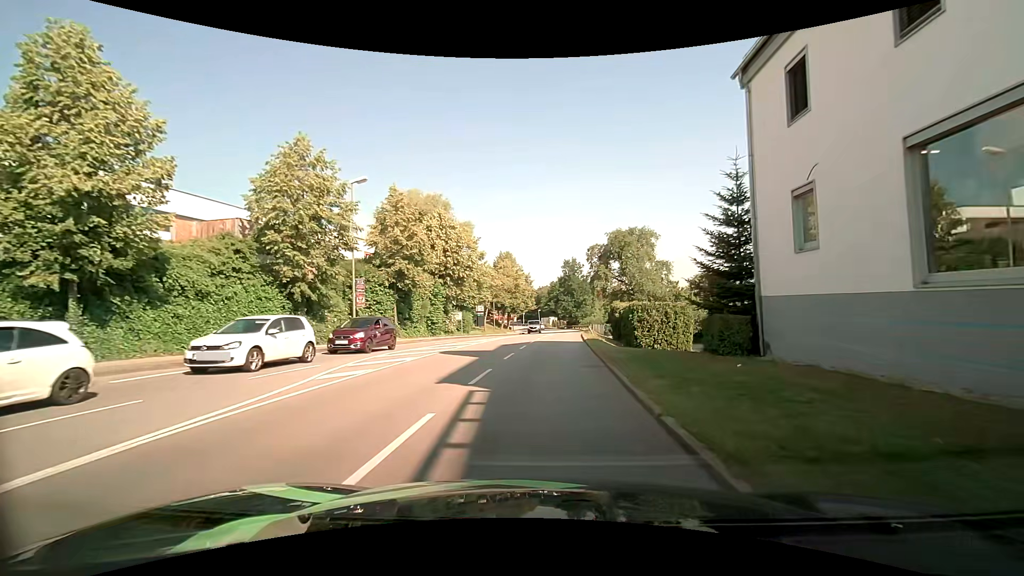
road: tertiary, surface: asphalt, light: Day
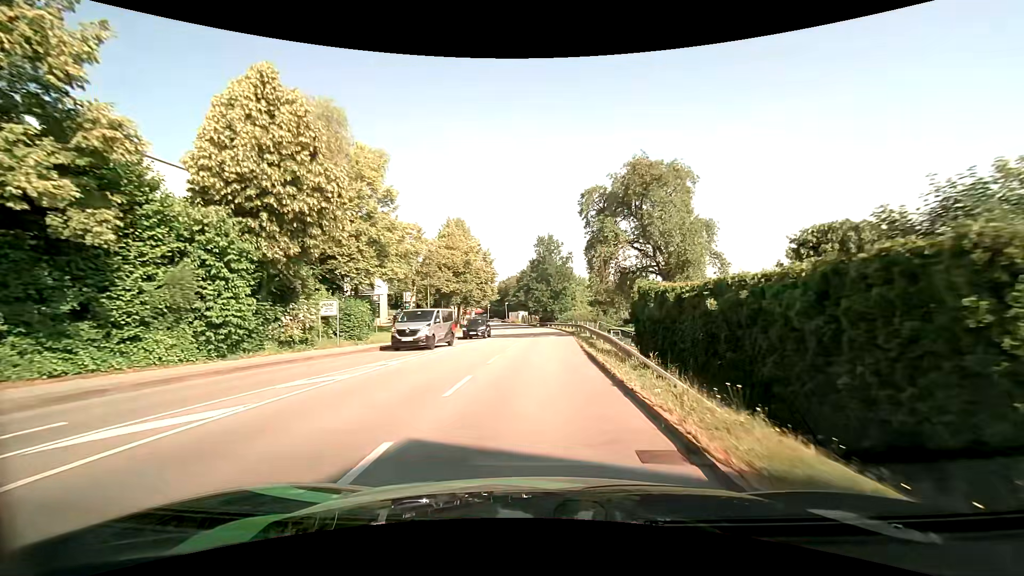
(+0.9, +25.5) m; +3°
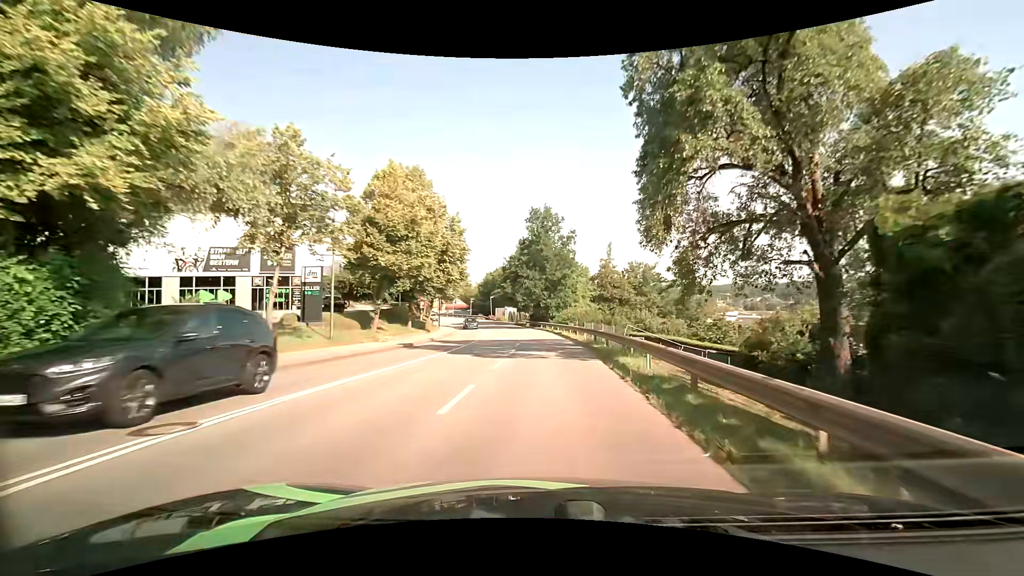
(+0.2, +19.5) m; +1°
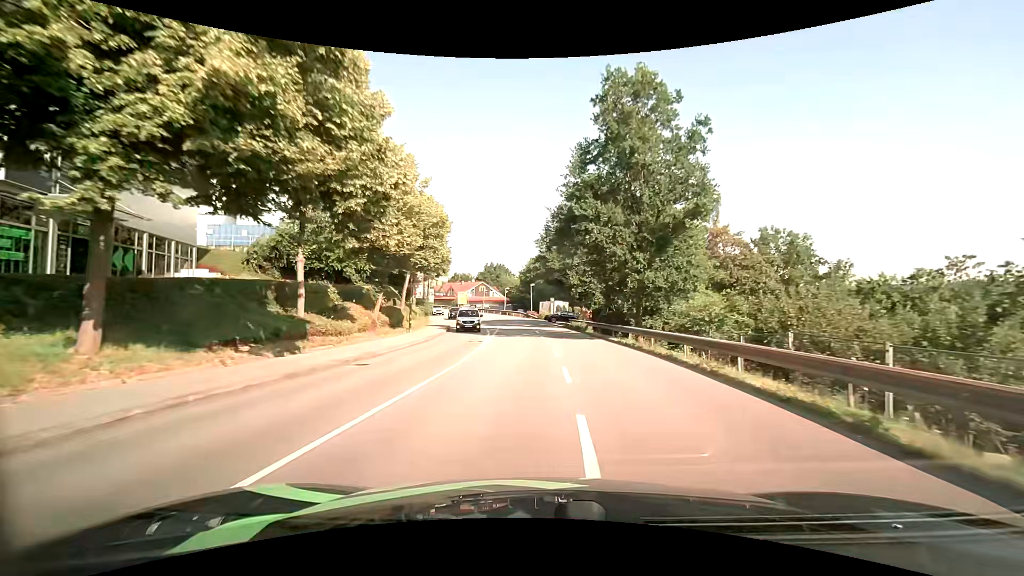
(-1.1, +33.1) m; -6°
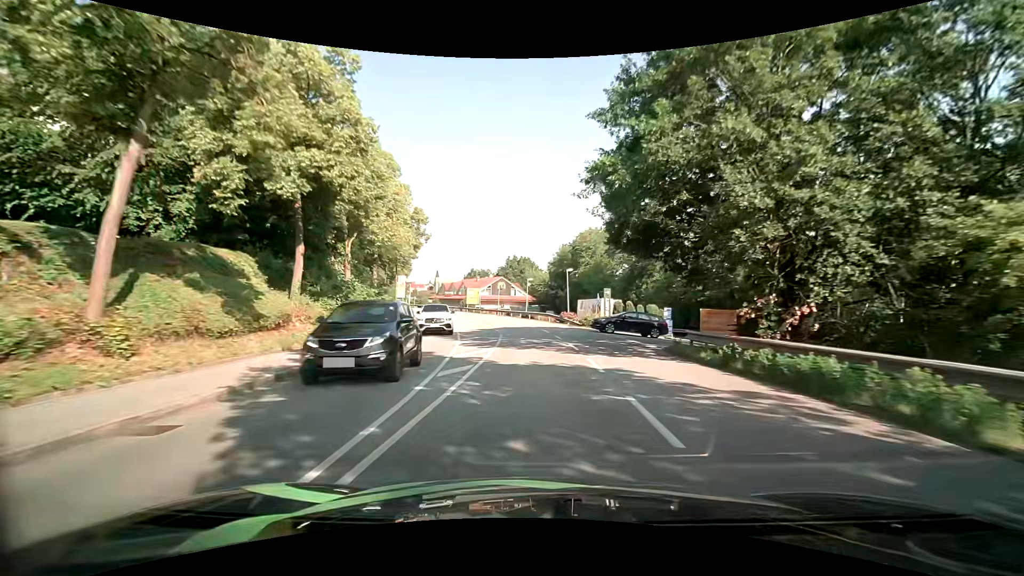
(-1.0, +28.6) m; -3°
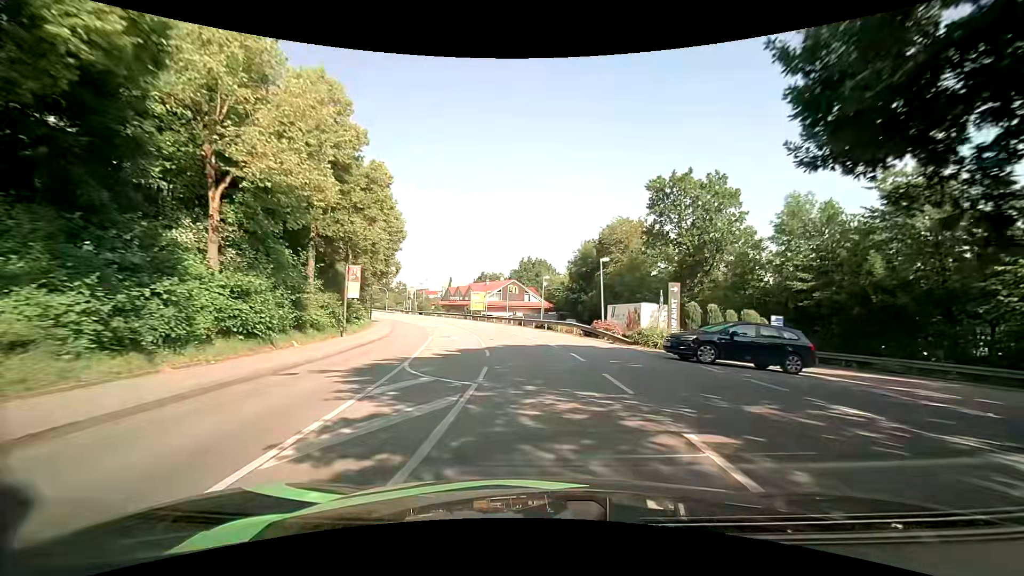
(-0.2, +14.1) m; -2°
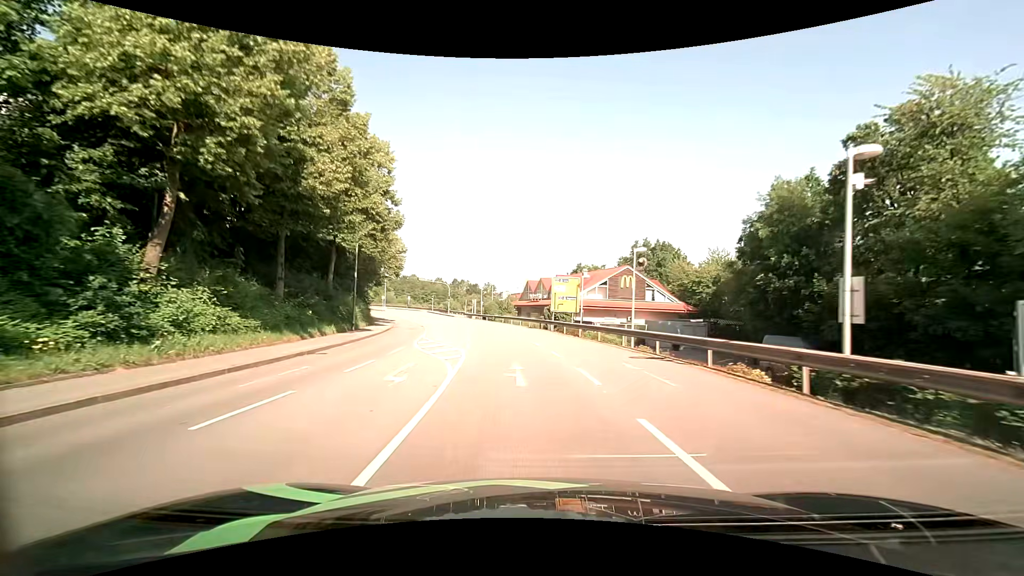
(-2.8, +34.6) m; -11°
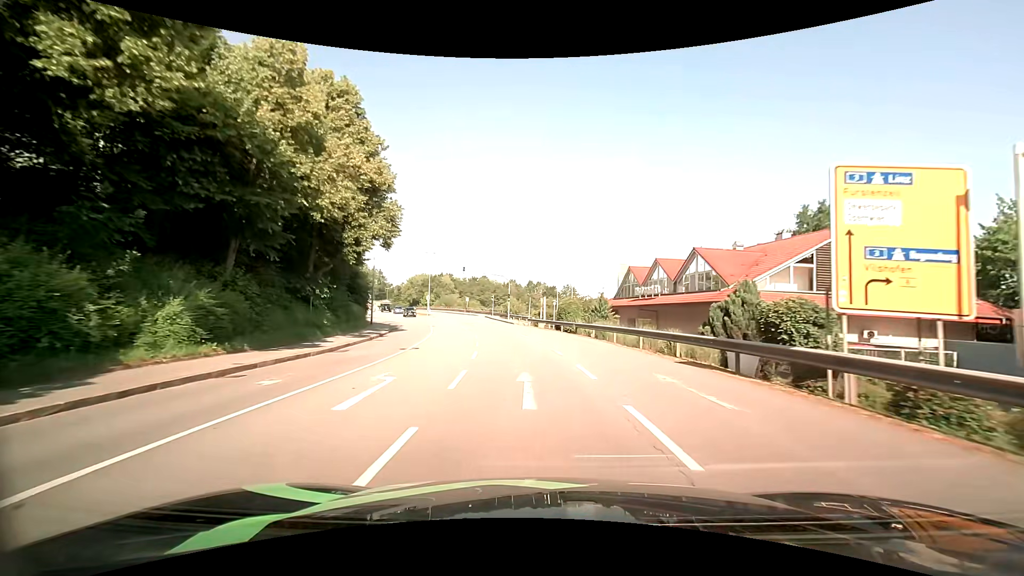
(-2.4, +28.5) m; -9°
(0, +10) (-1, +20) (-2, +30) (-4, +40) (-6, +49) (-9, +59) (-11, +69) (-14, +78) (-18, +88) (-21, +97) m
